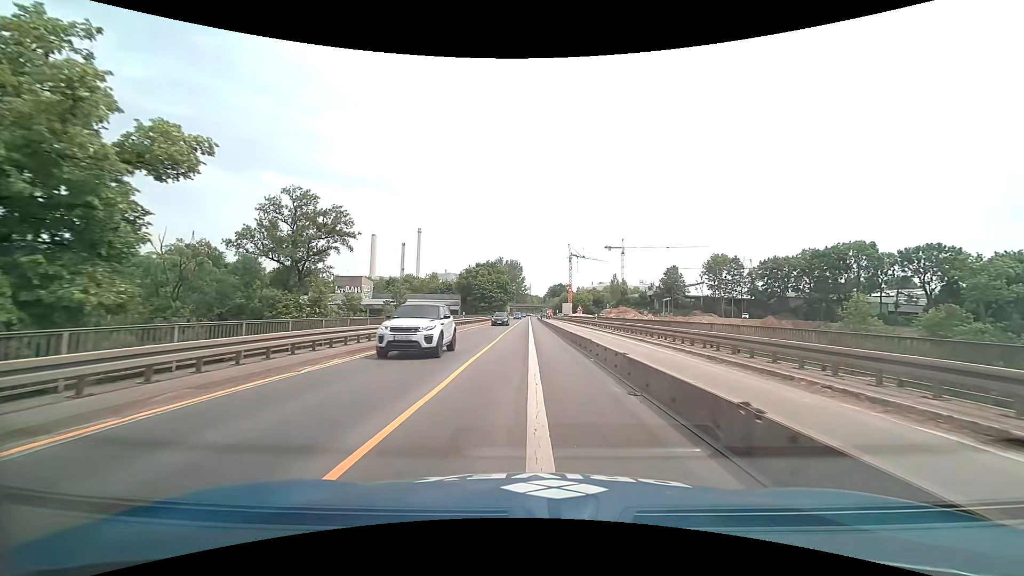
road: trunk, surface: asphalt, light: Day
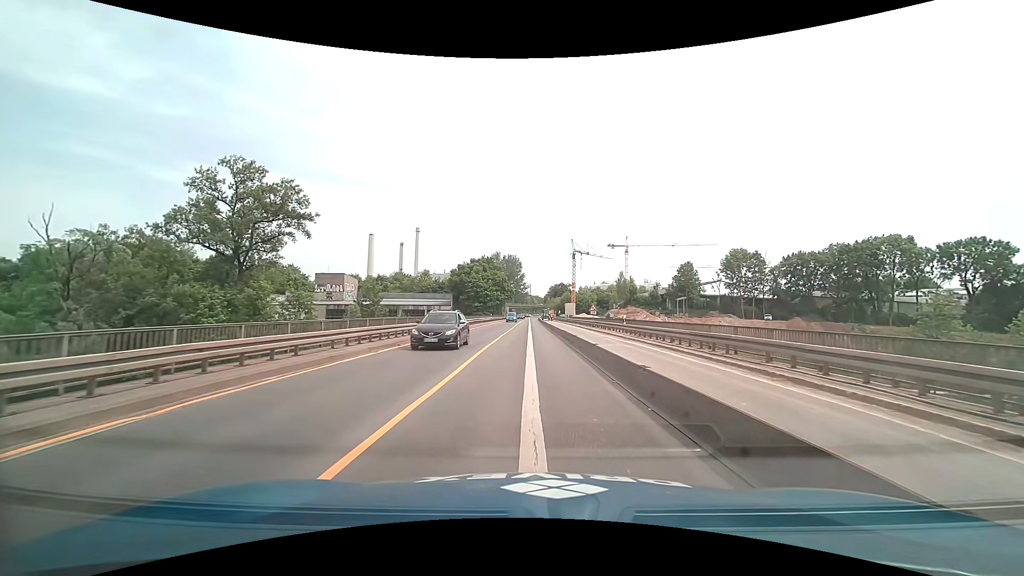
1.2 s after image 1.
(0.0, +14.5) m; 0°
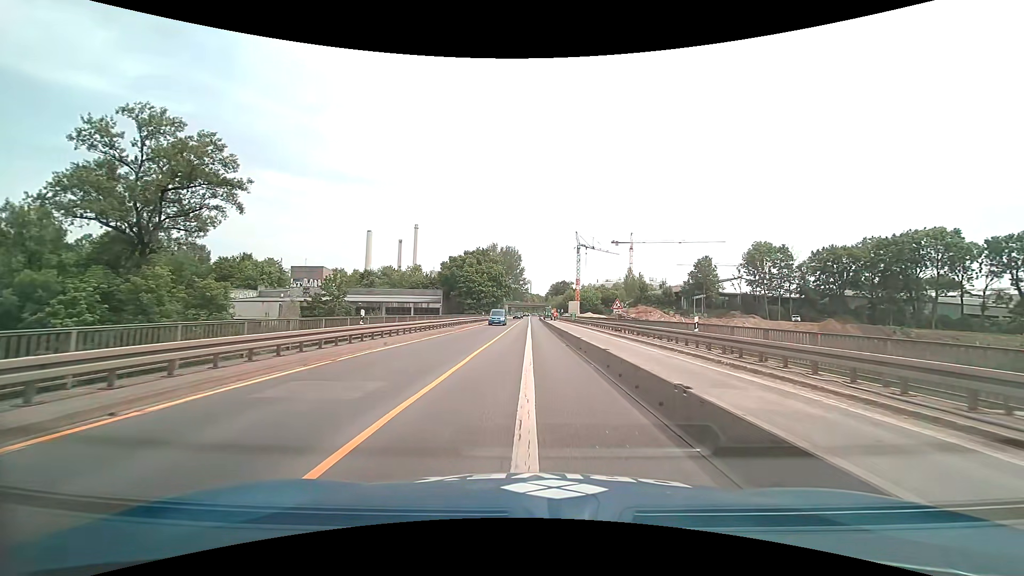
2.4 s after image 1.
(0.0, +14.3) m; 0°
(0, +10) (0, +20) (0, +30) (0, +40) (0, +50) (0, +60) (-1, +70) (-1, +80) (-1, +90) (-1, +100) m
